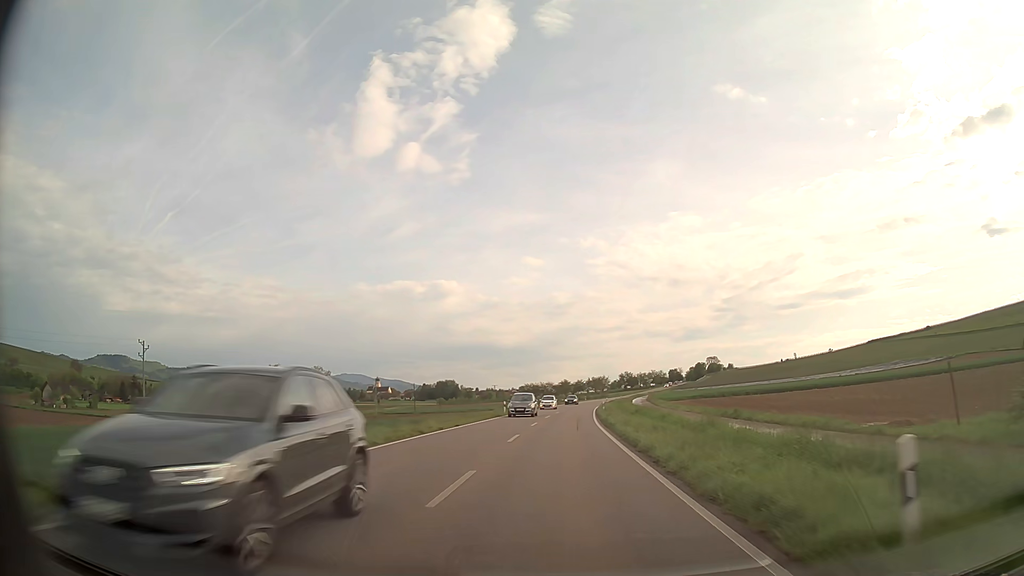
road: primary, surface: asphalt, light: Day
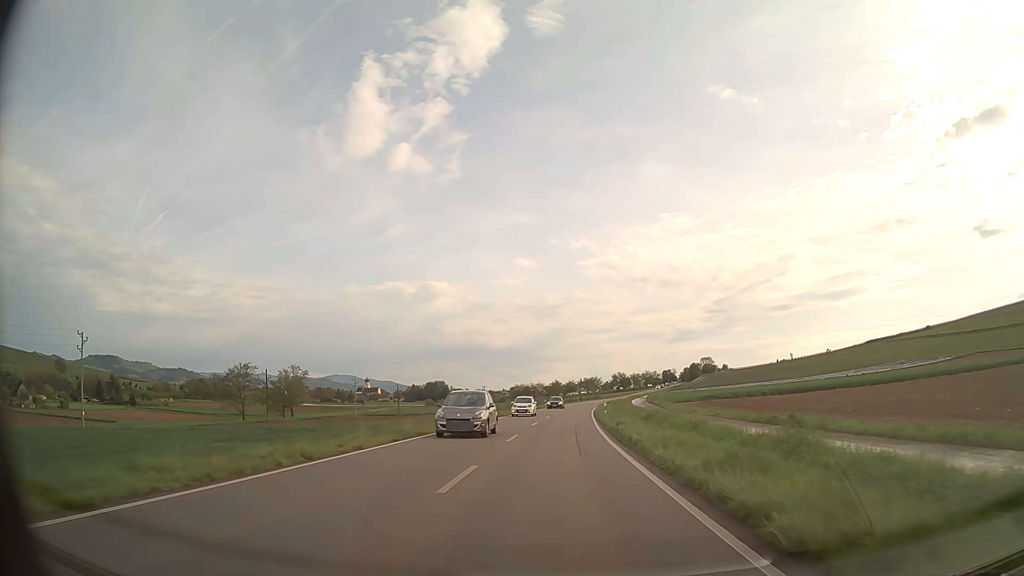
(+0.1, +10.7) m; +1°
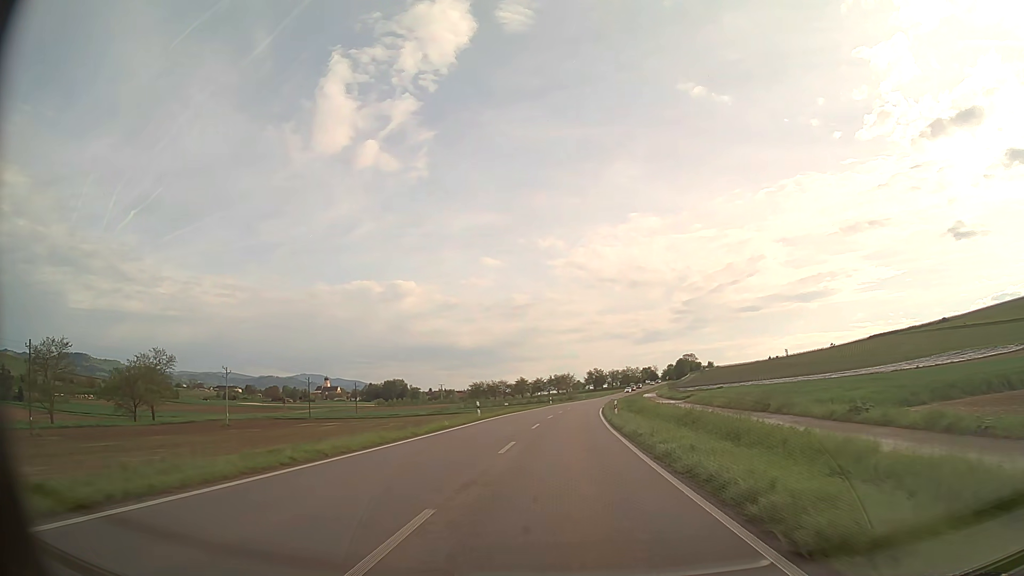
(+1.3, +53.7) m; +3°
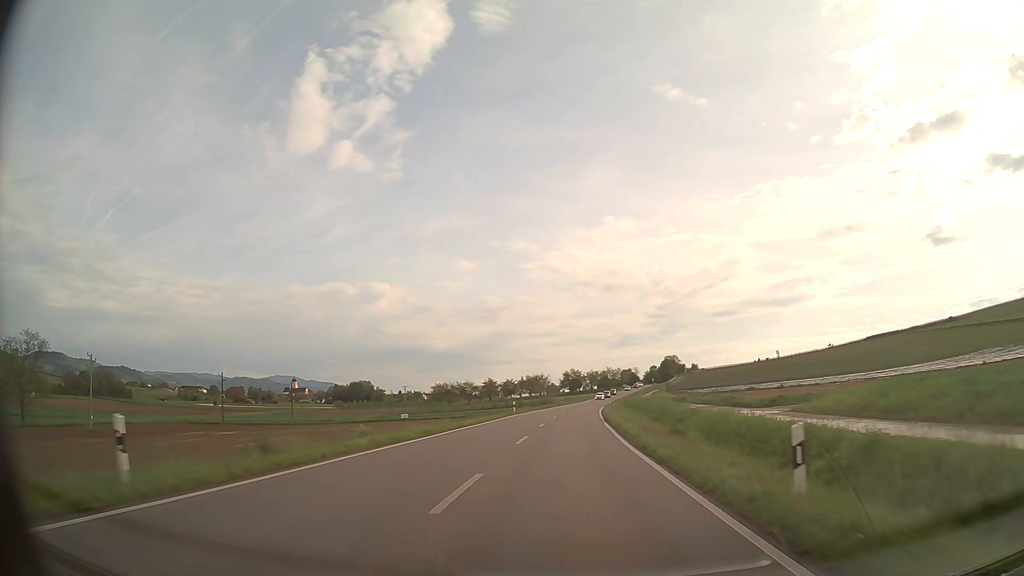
(+0.6, +32.2) m; +2°
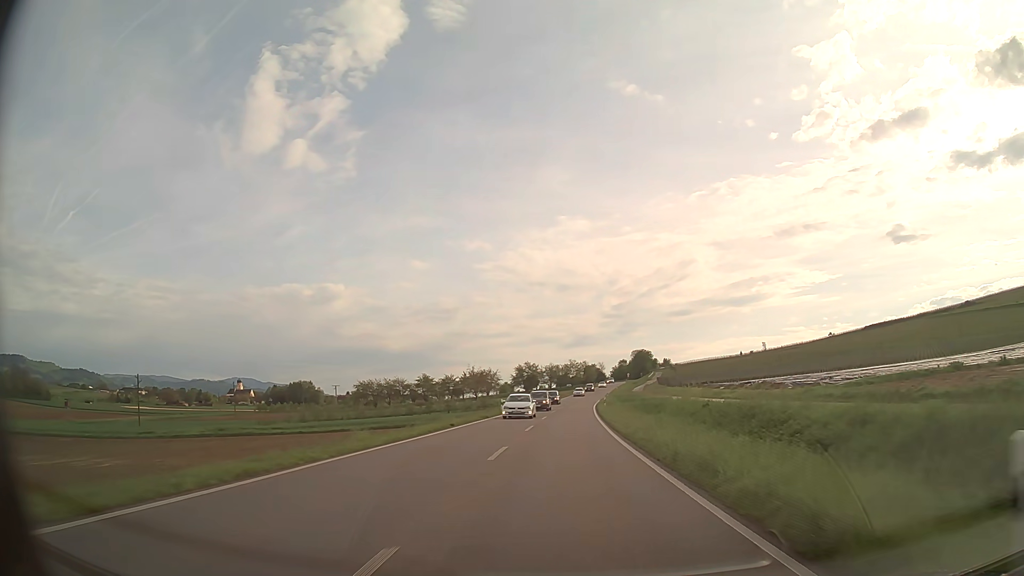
(+1.8, +53.6) m; +4°
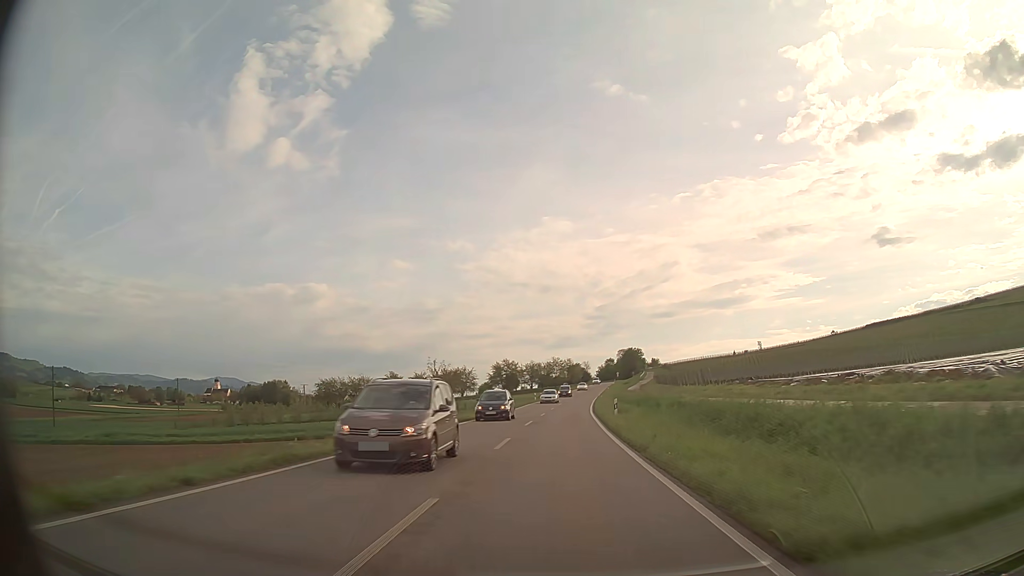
(+0.3, +21.5) m; +2°
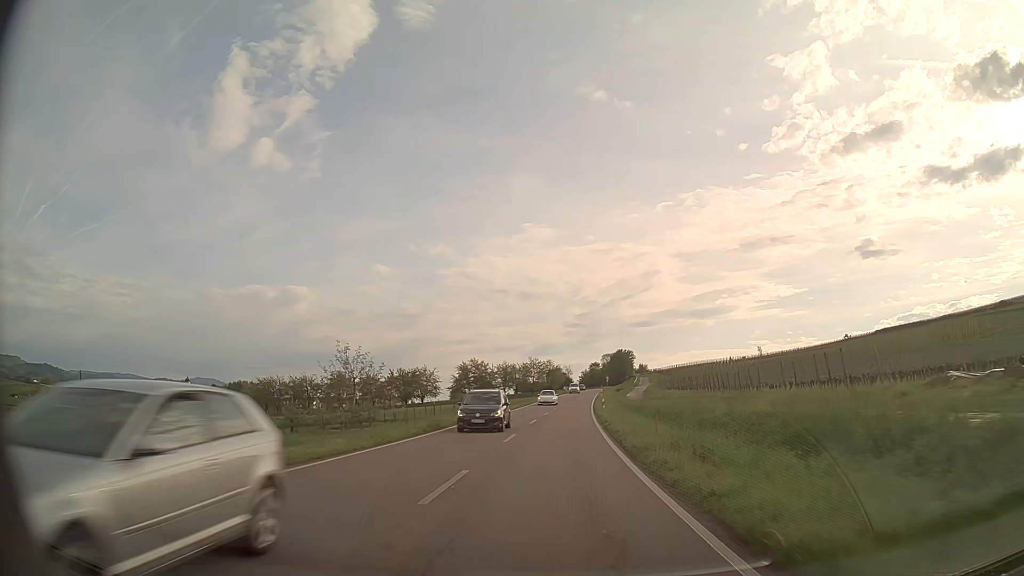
(+0.5, +32.2) m; +2°
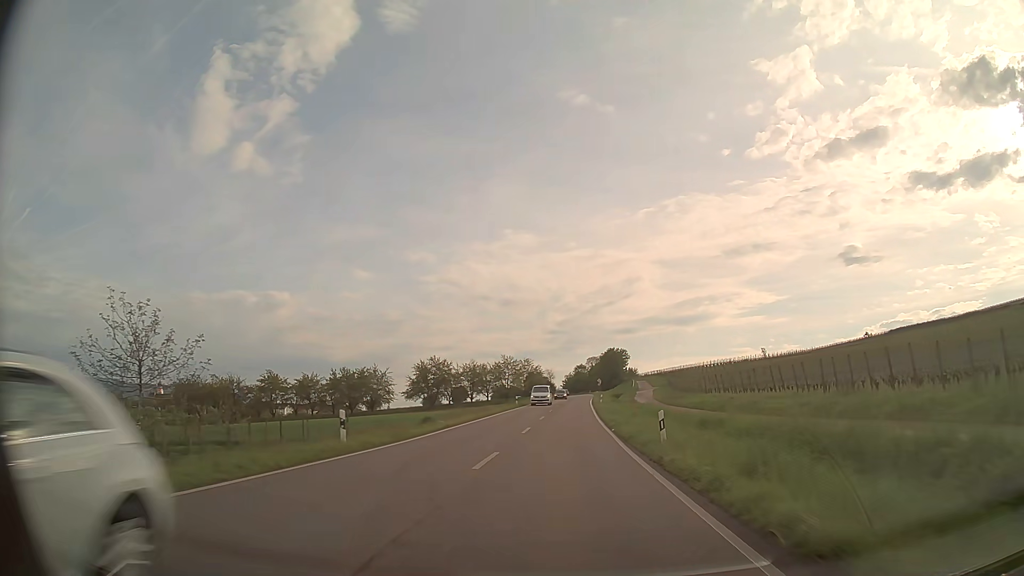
(+0.5, +32.1) m; +2°
(0, +10) (0, +20) (0, +30) (+1, +40) (+1, +50) (+2, +60) (+2, +70) (+3, +80) (+3, +90) (+4, +100) m
